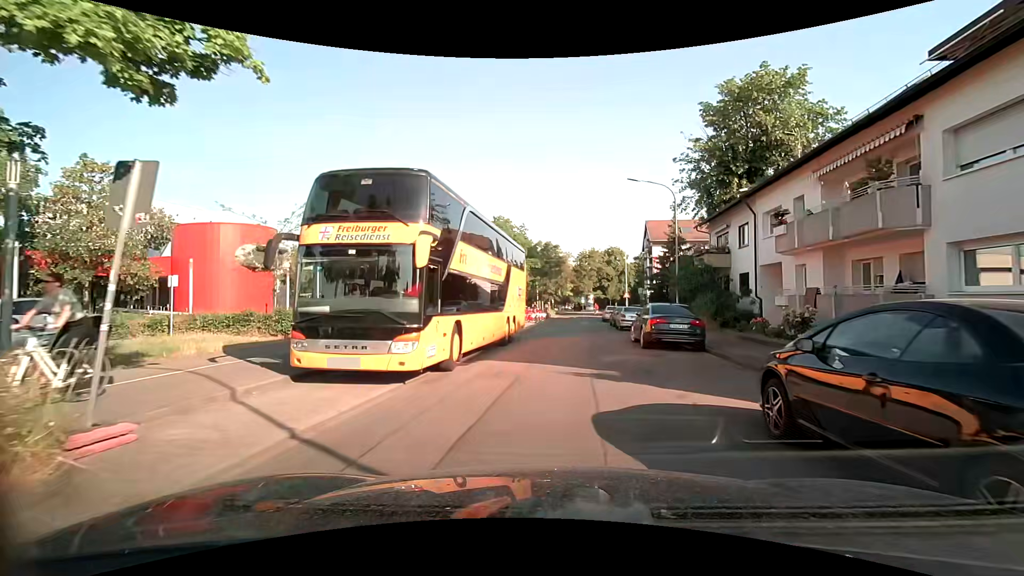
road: residential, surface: asphalt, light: Day
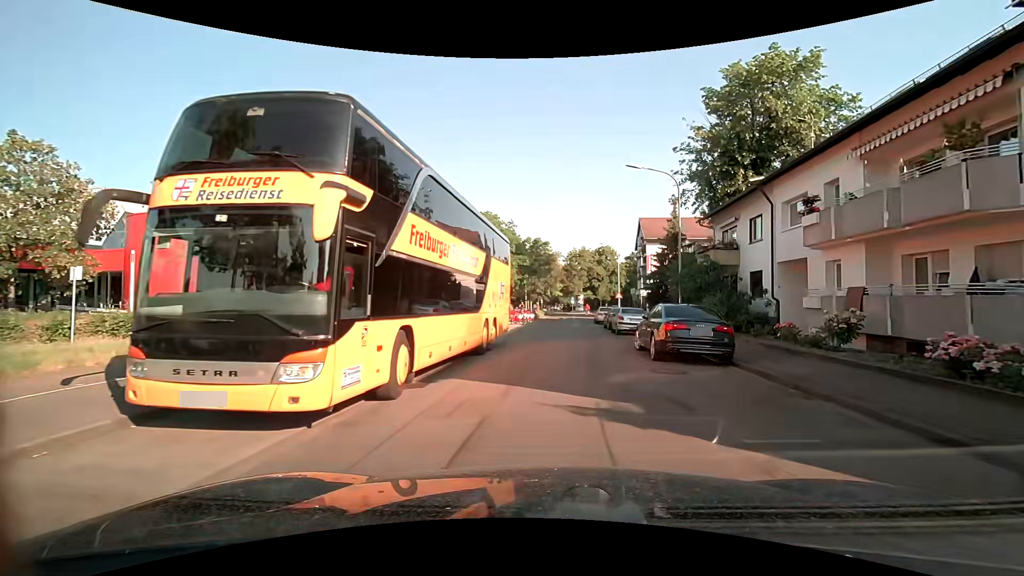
(0.0, +3.3) m; +1°
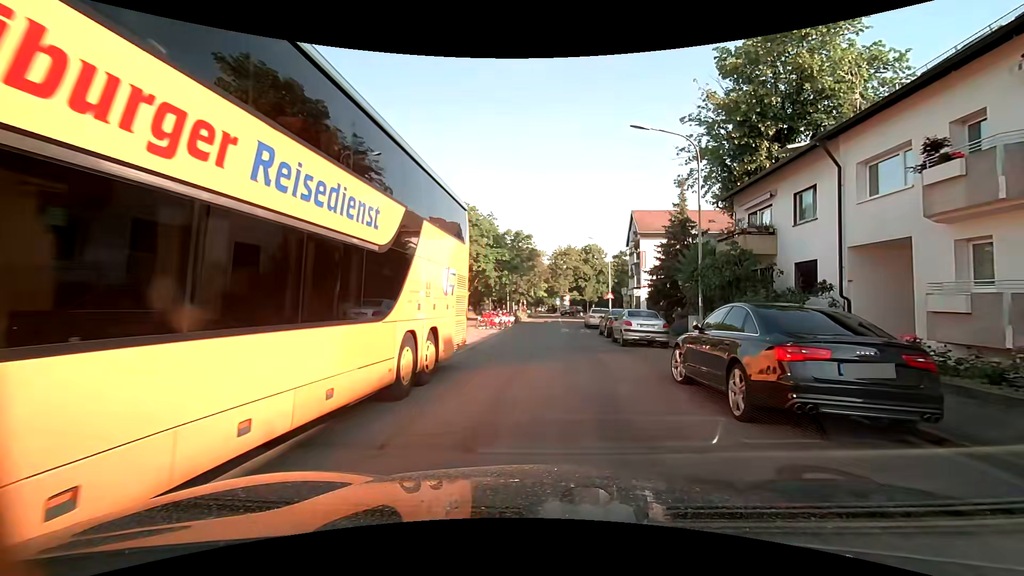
(+0.2, +6.6) m; +2°
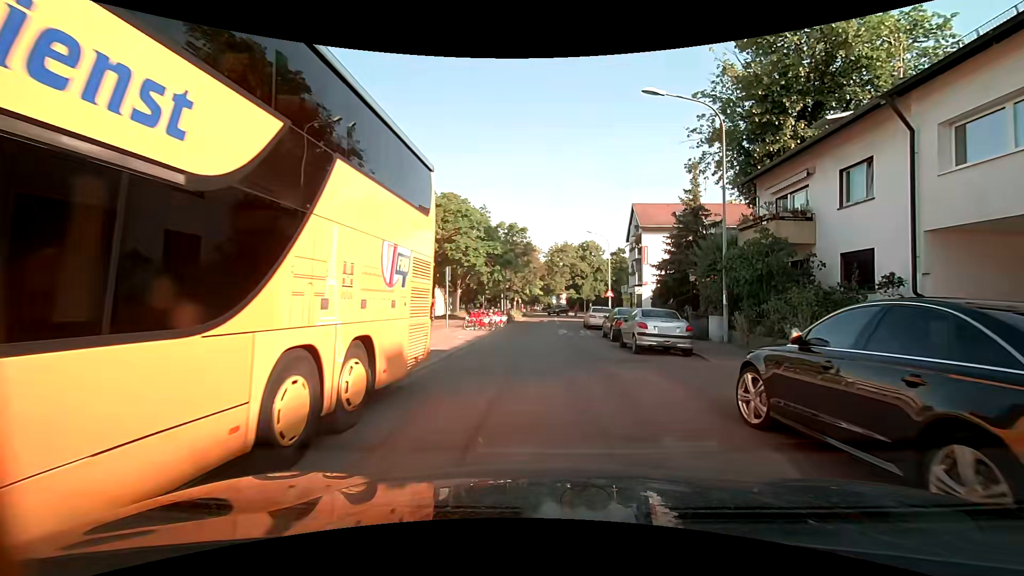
(0.0, +3.4) m; 0°
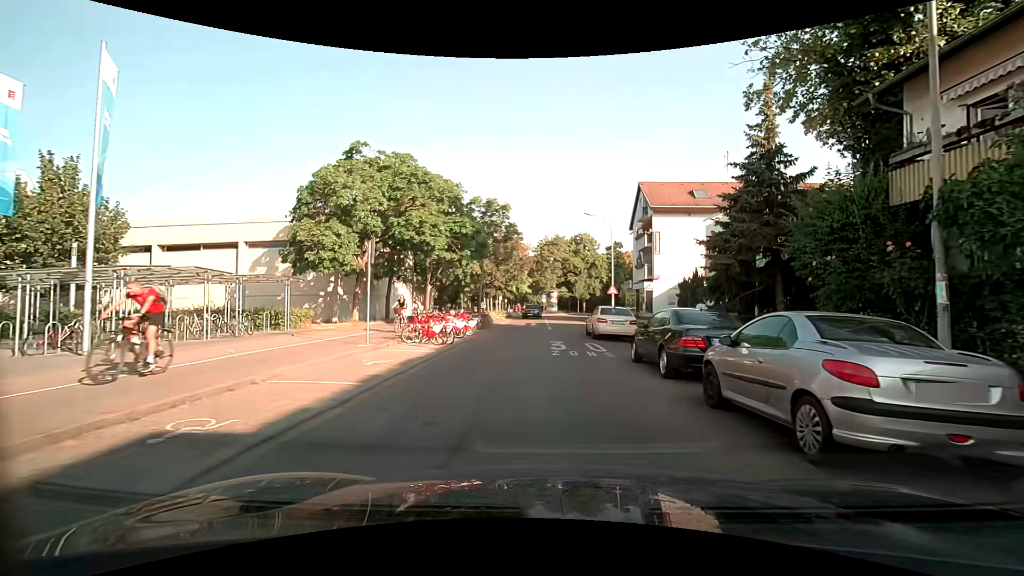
(+0.2, +10.2) m; 0°
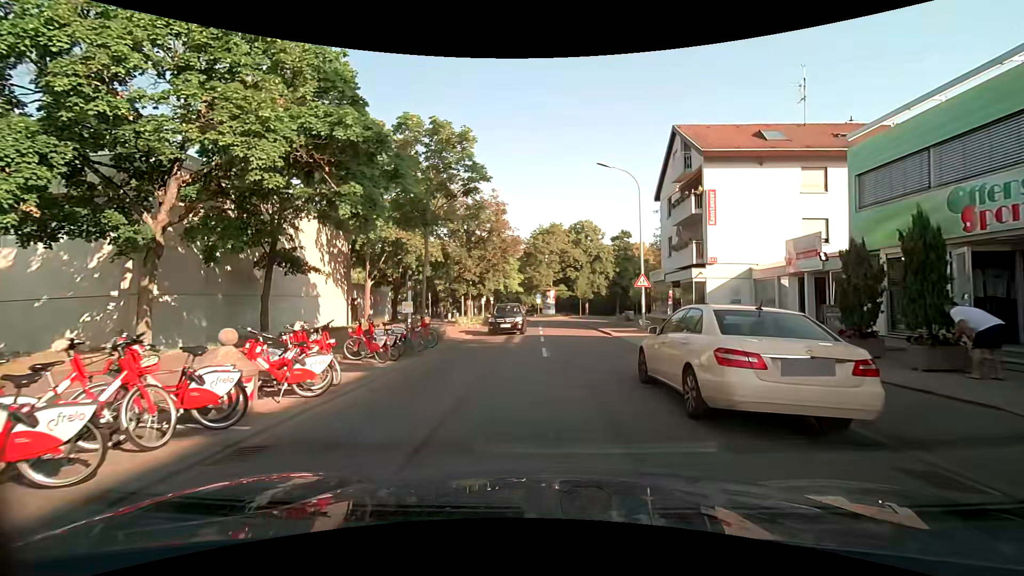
(+0.5, +15.1) m; +2°
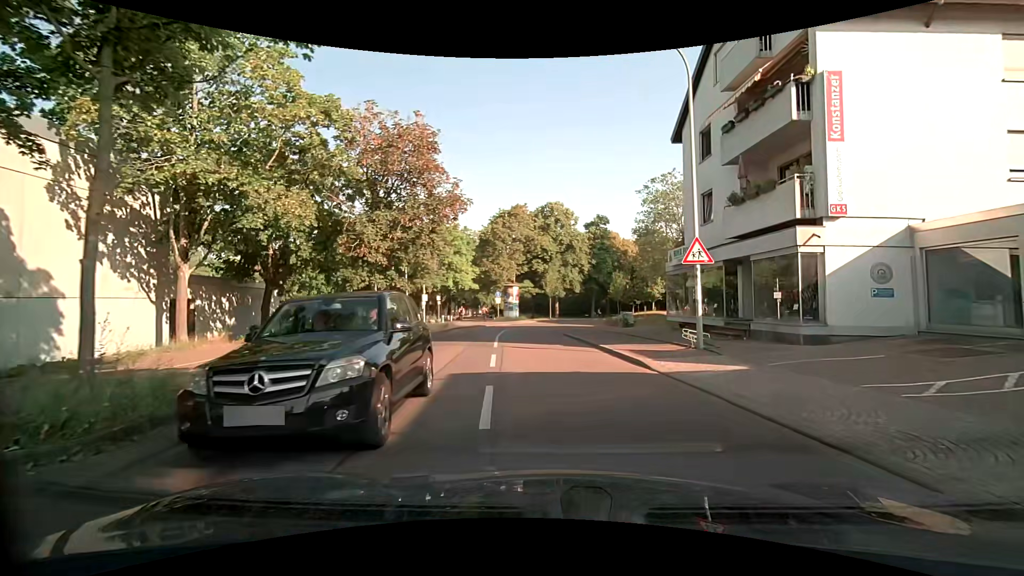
(0.0, +14.1) m; +5°
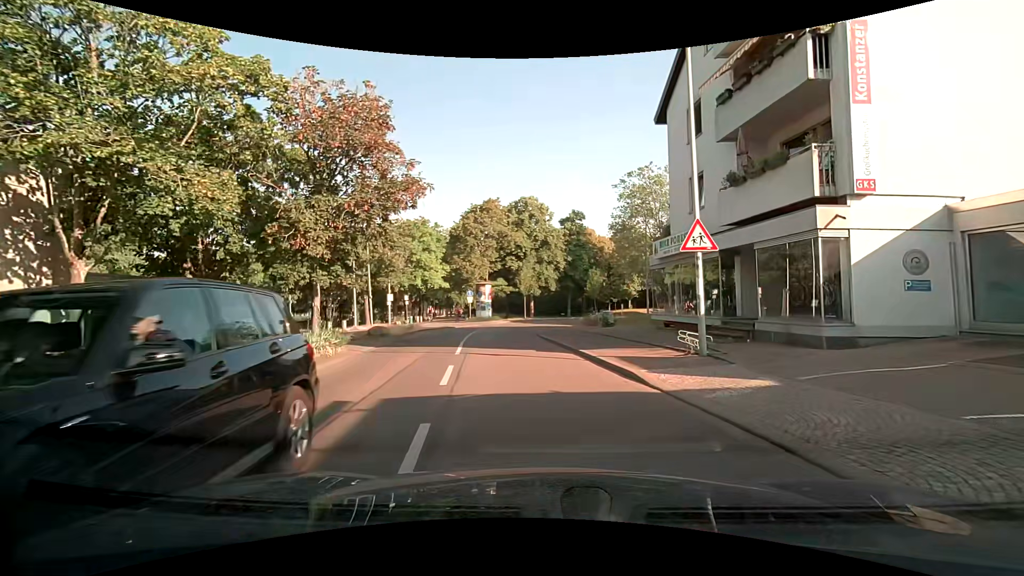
(+0.1, +2.7) m; +3°
(0, +10) (-2, +20) (-3, +30) (+2, +39) (+10, +43) (+20, +42) (+29, +37) (+39, +34) (+48, +31) (+58, +30) m
